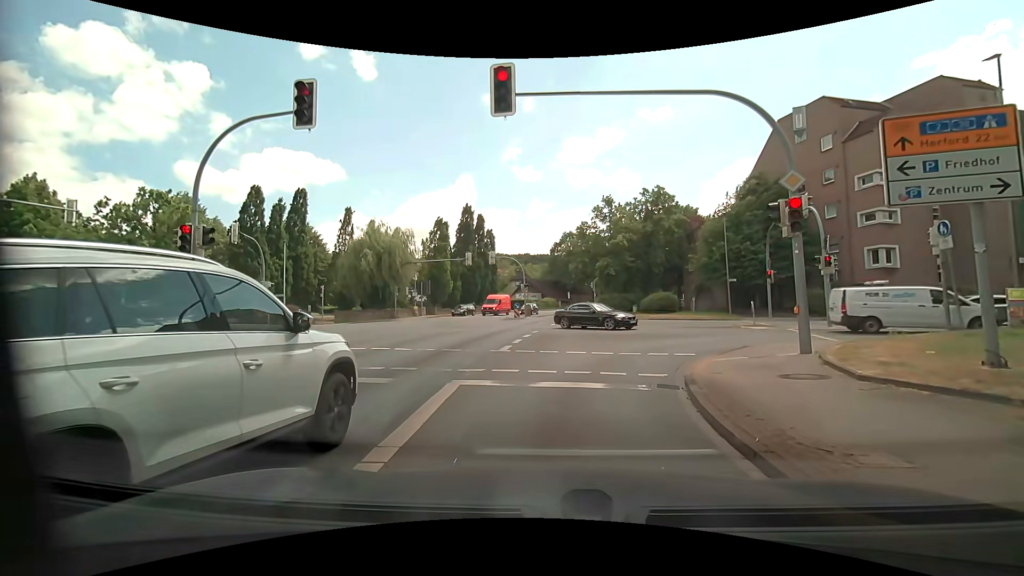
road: primary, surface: asphalt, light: Day
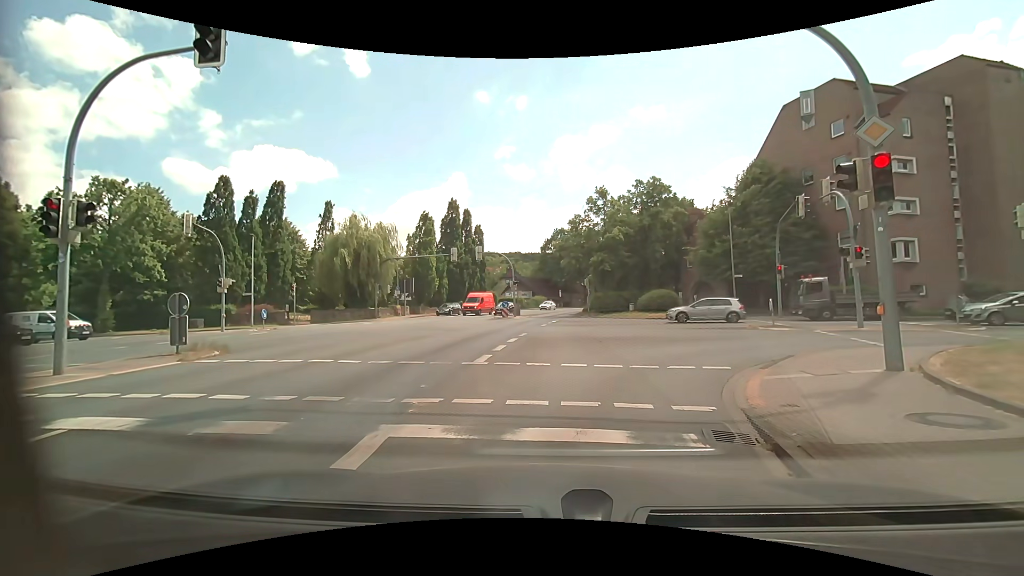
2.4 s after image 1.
(0.0, +3.2) m; 0°
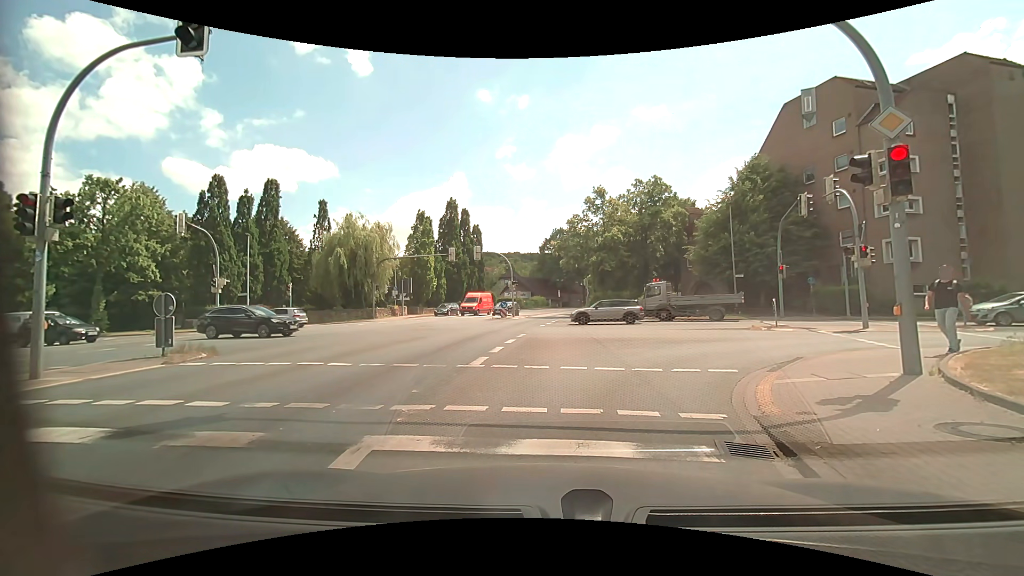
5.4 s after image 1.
(0.0, +0.5) m; 0°
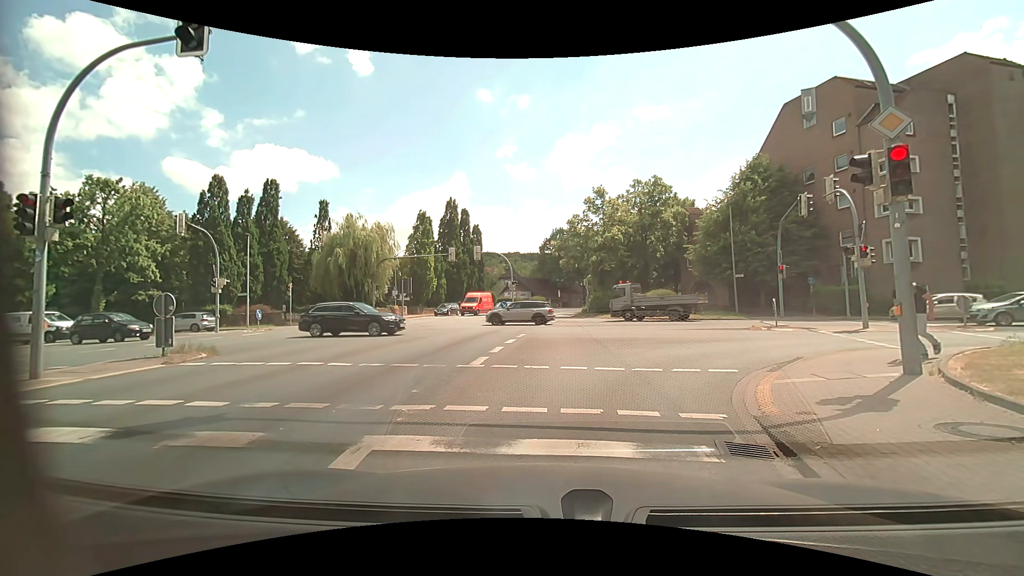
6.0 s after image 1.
(0.0, 0.0) m; 0°
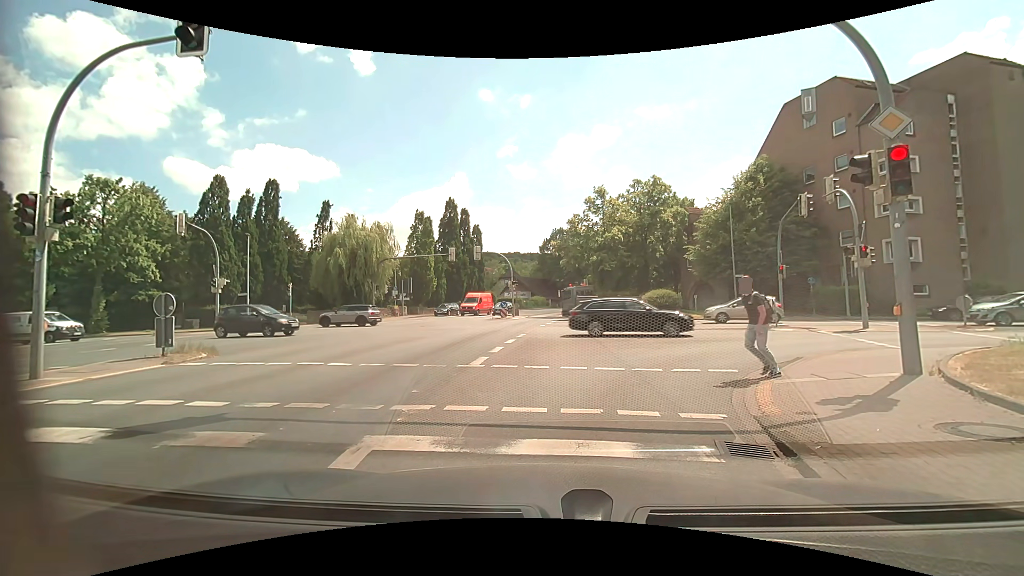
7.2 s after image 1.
(0.0, 0.0) m; 0°
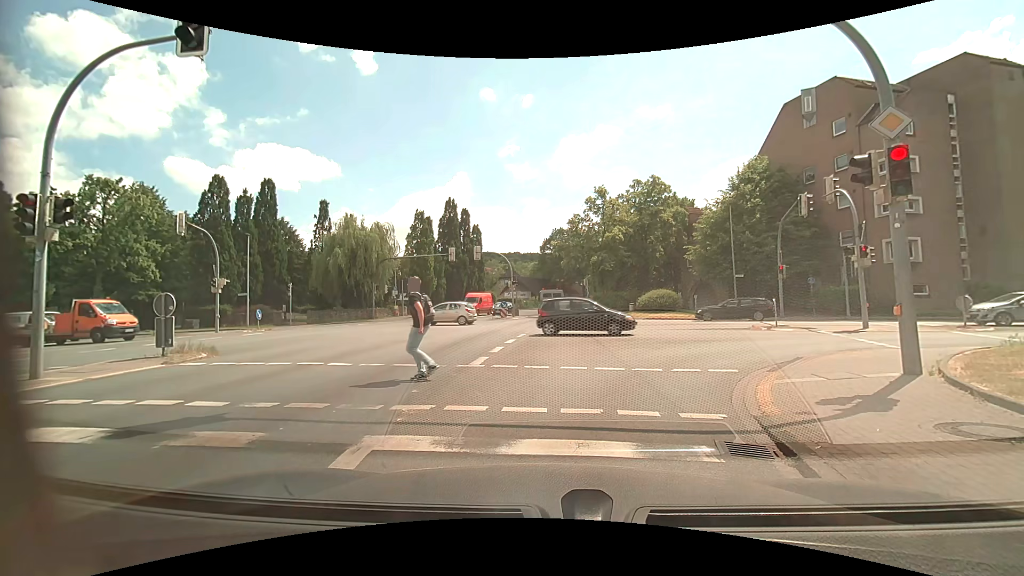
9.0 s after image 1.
(0.0, 0.0) m; 0°
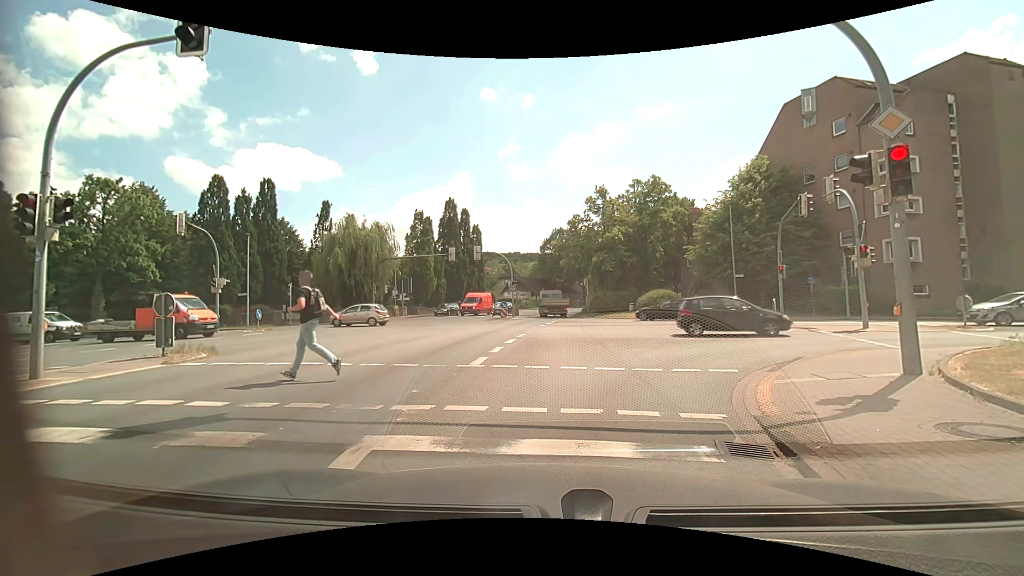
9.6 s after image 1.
(0.0, 0.0) m; 0°
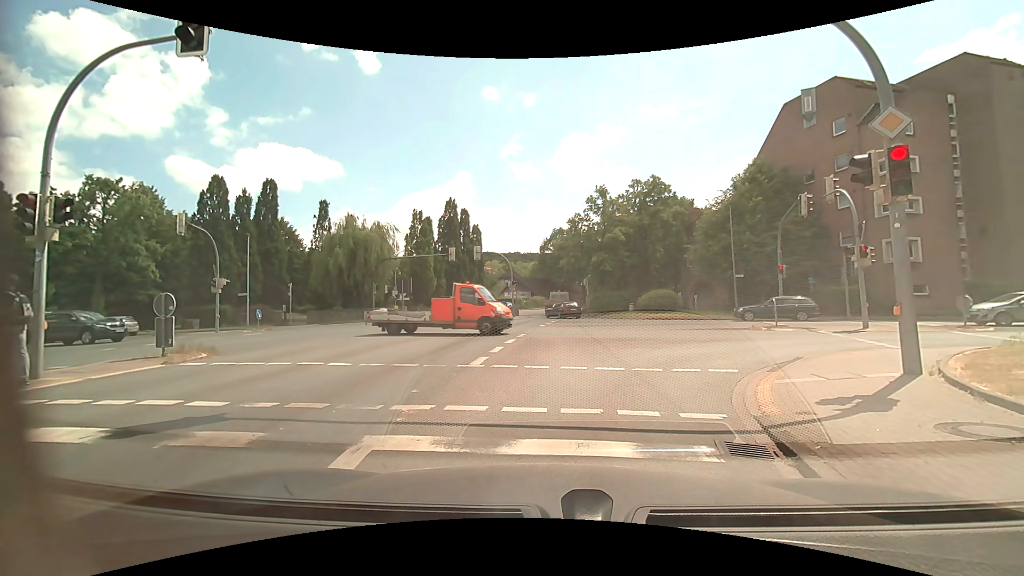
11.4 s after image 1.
(0.0, 0.0) m; 0°
(+1, +10) (+7, +18) (+17, +20) (+27, +18) (+36, +16) (+46, +14) (+56, +11) (+66, +9) (+75, +7) (+85, +6) m
